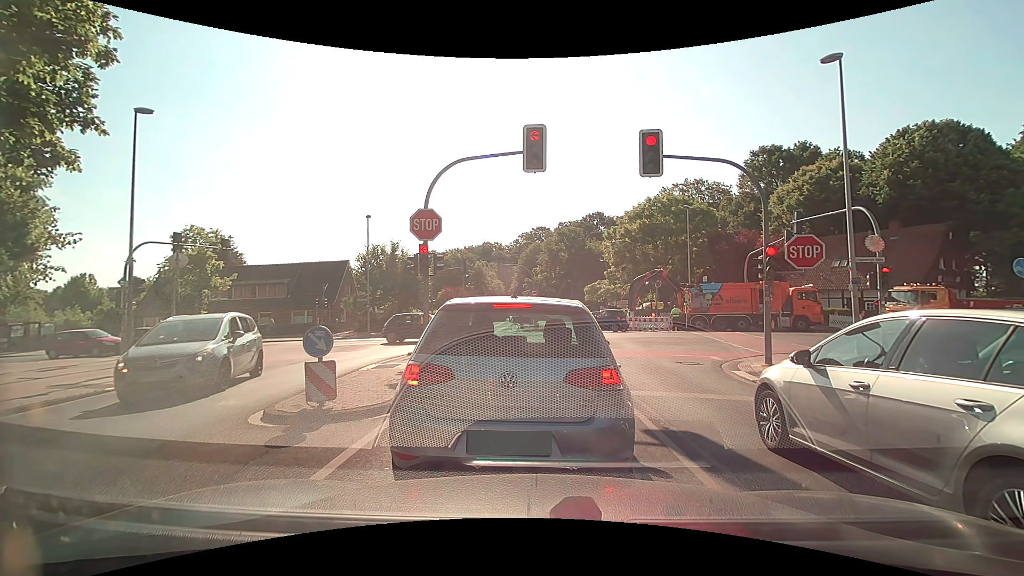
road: tertiary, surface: asphalt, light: Day
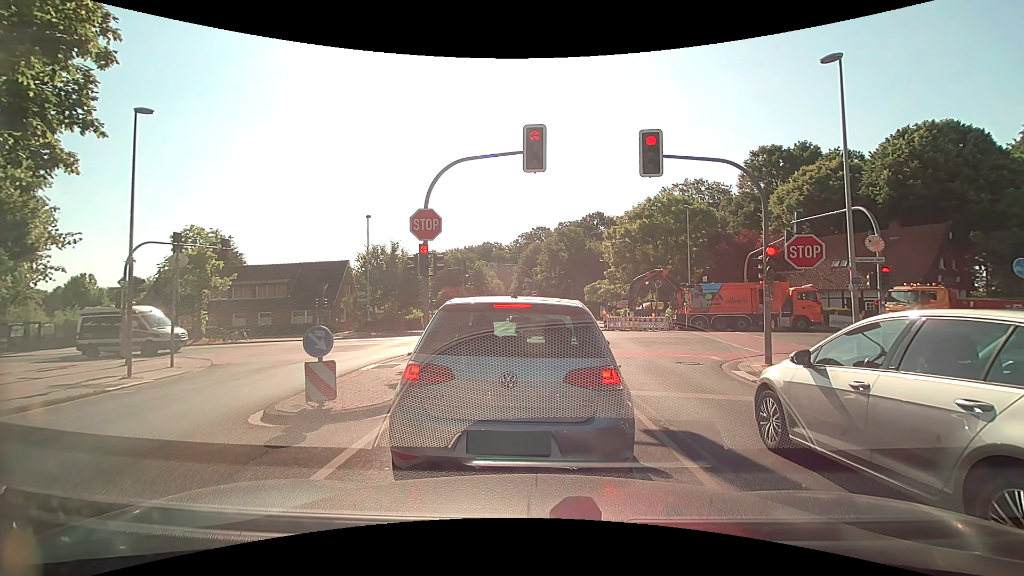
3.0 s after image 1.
(0.0, 0.0) m; 0°
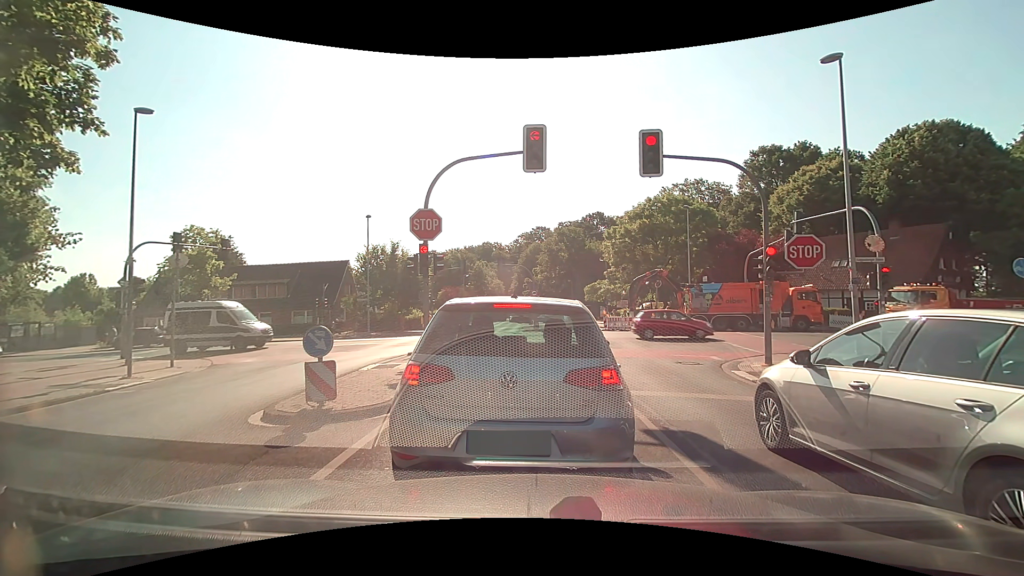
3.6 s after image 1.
(0.0, 0.0) m; 0°
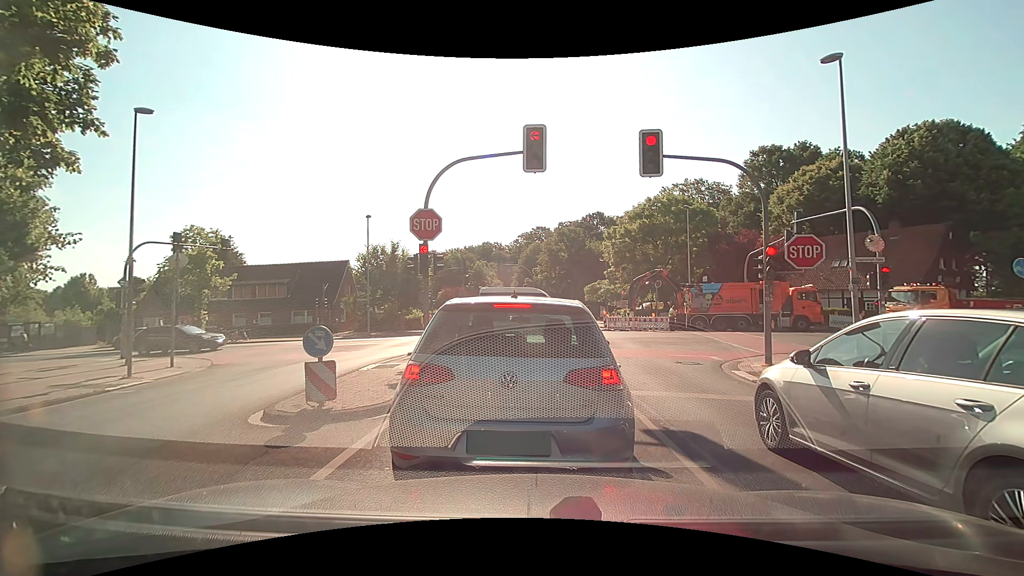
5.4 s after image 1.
(0.0, 0.0) m; 0°
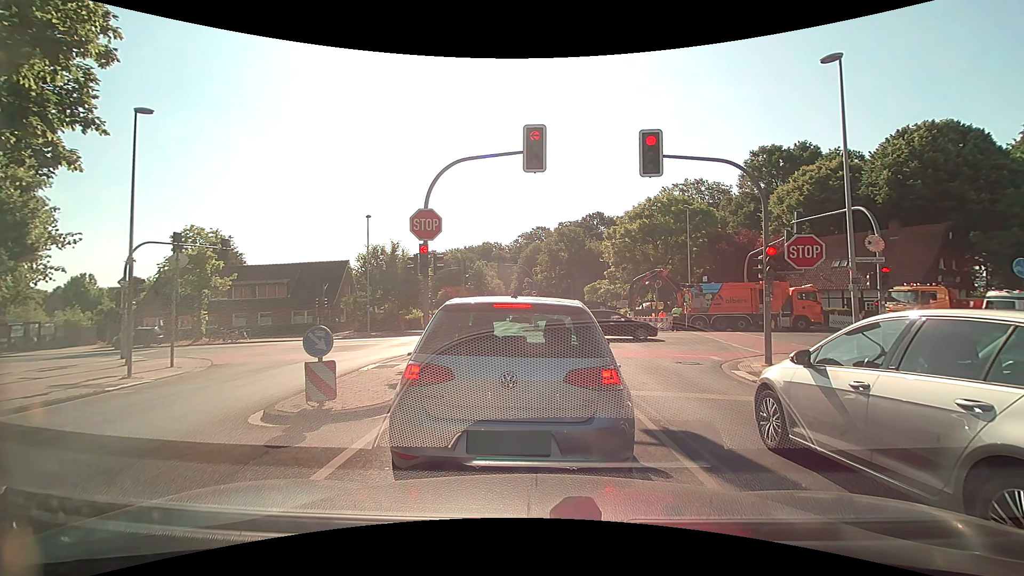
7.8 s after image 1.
(0.0, 0.0) m; 0°
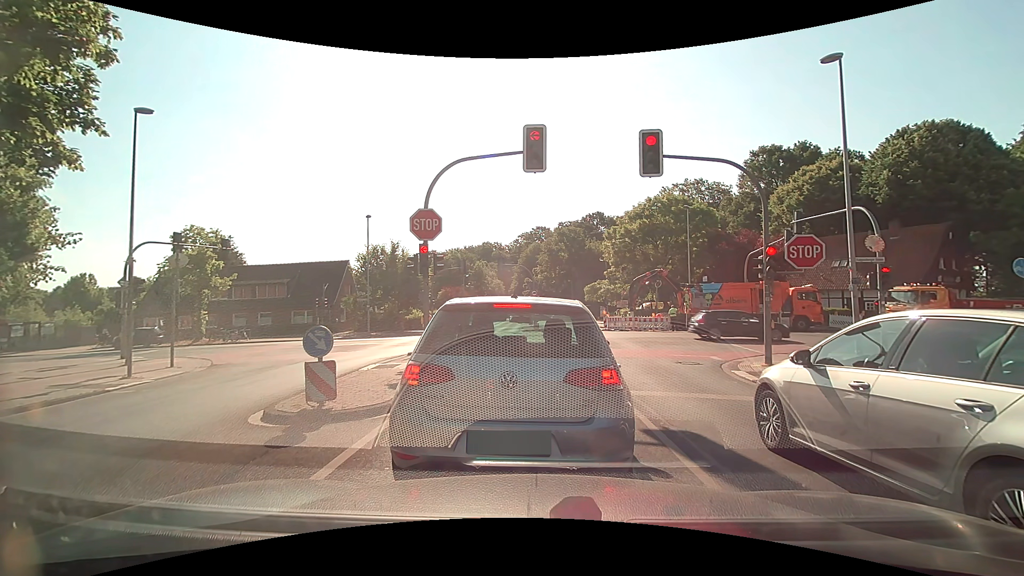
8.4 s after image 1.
(0.0, 0.0) m; 0°
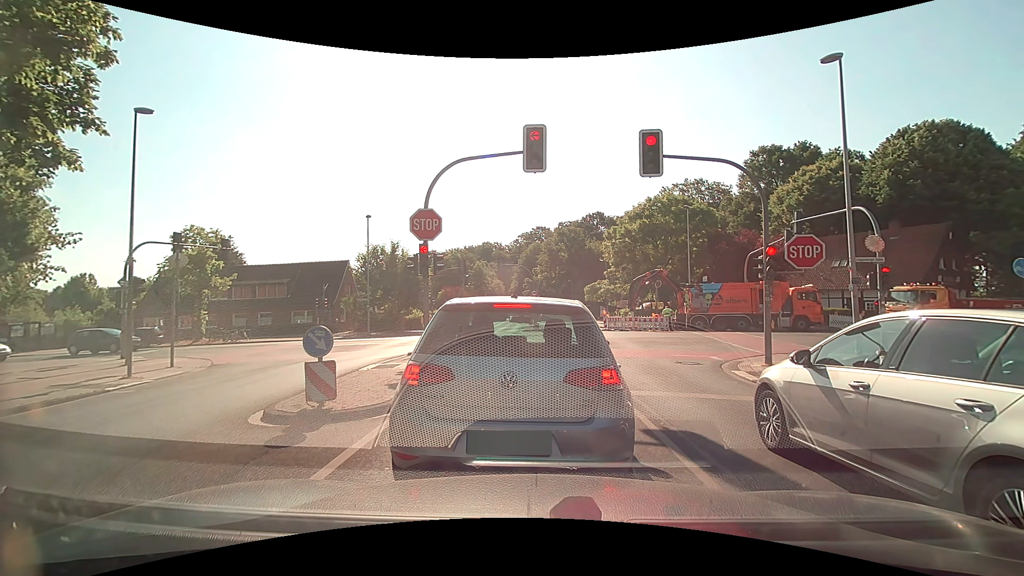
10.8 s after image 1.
(0.0, 0.0) m; 0°
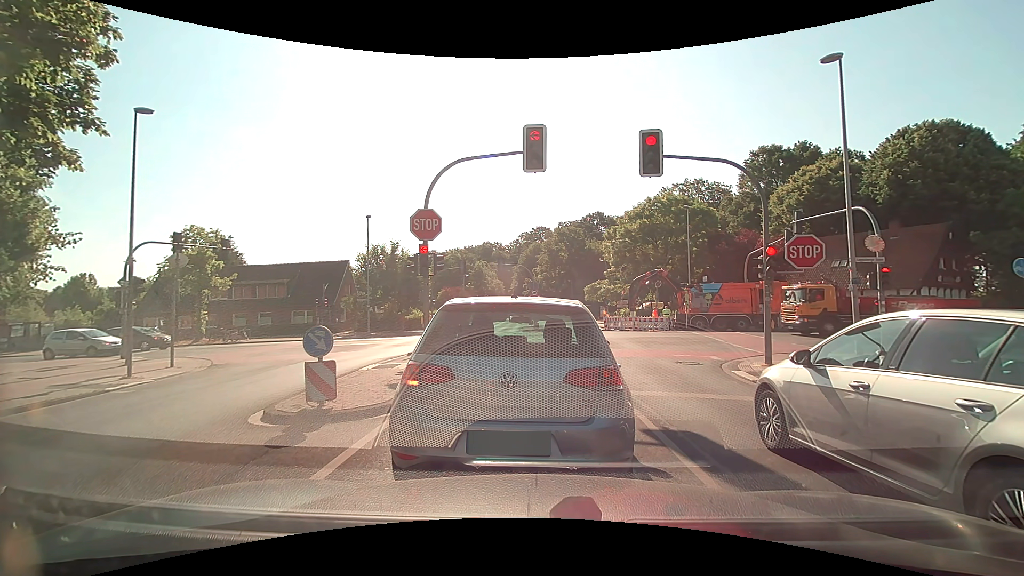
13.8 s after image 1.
(0.0, 0.0) m; 0°
(0, +10) (0, +20) (-5, +29) (-13, +34) (-23, +35) (-33, +35) (-43, +35) (-53, +35) (-63, +34) (-73, +34) m
